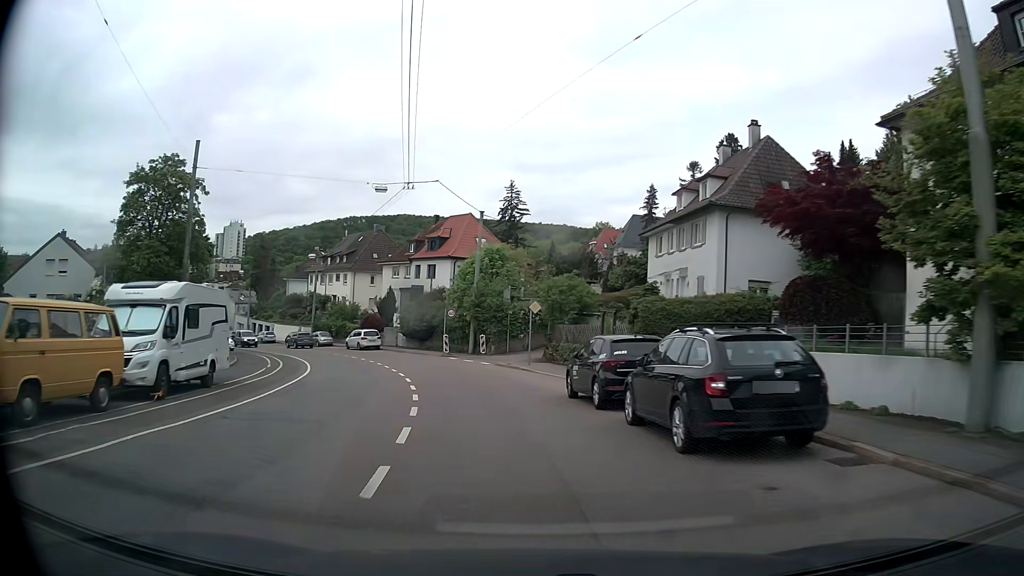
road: secondary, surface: asphalt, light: Day
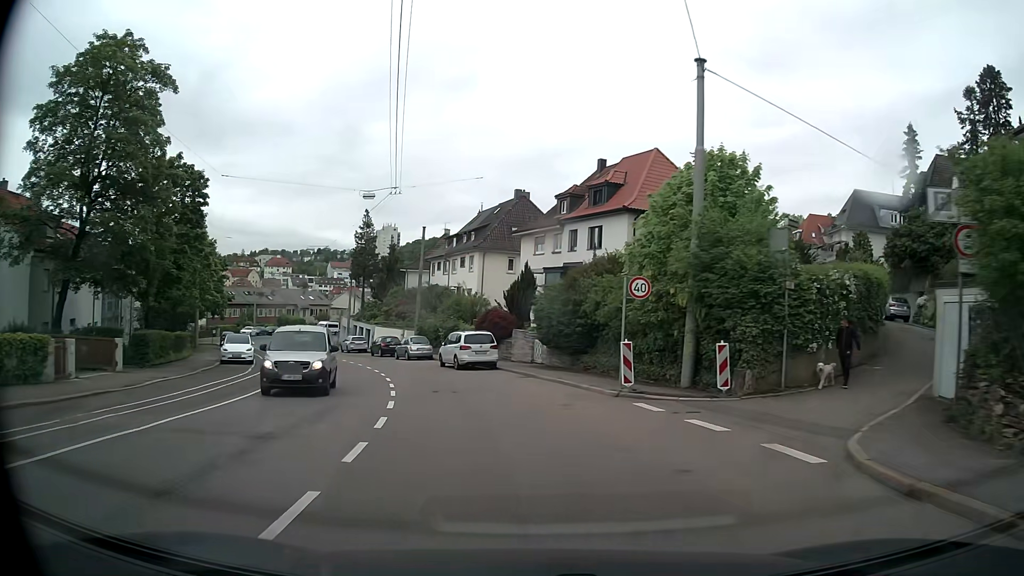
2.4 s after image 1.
(-3.2, +26.2) m; -14°
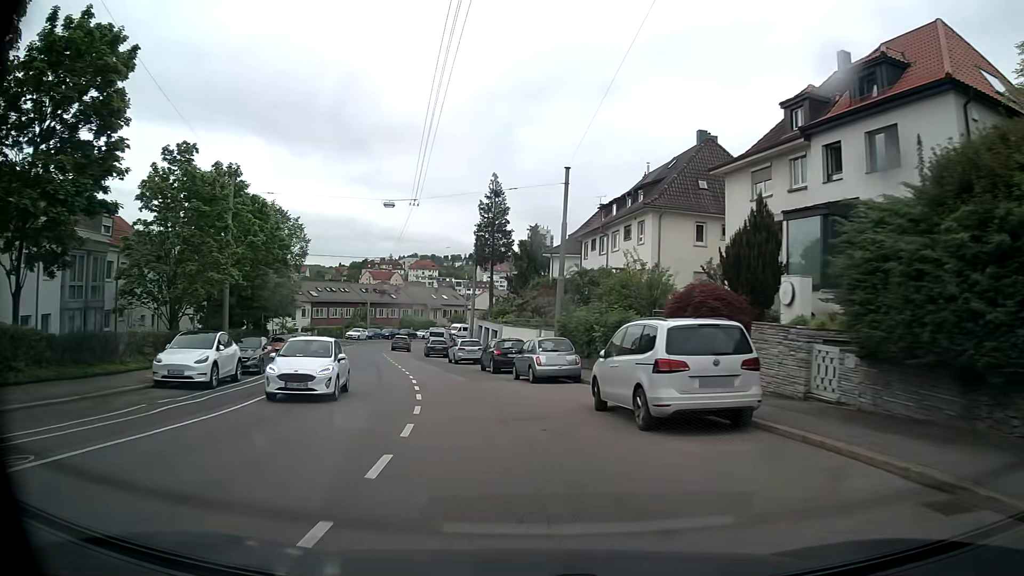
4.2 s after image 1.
(-2.3, +19.6) m; -13°
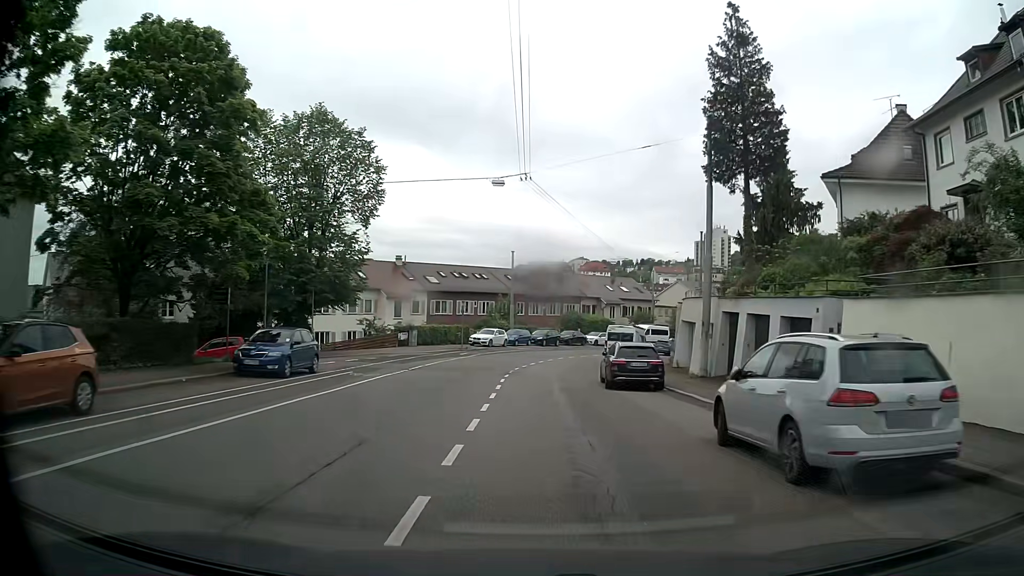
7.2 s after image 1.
(-4.8, +32.1) m; -14°
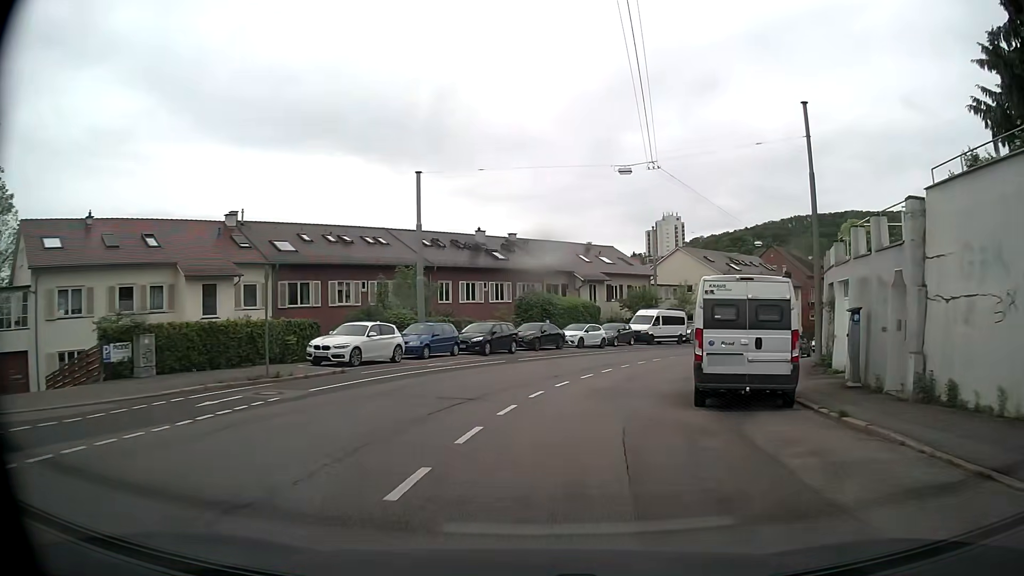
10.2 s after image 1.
(+0.5, +31.4) m; +5°
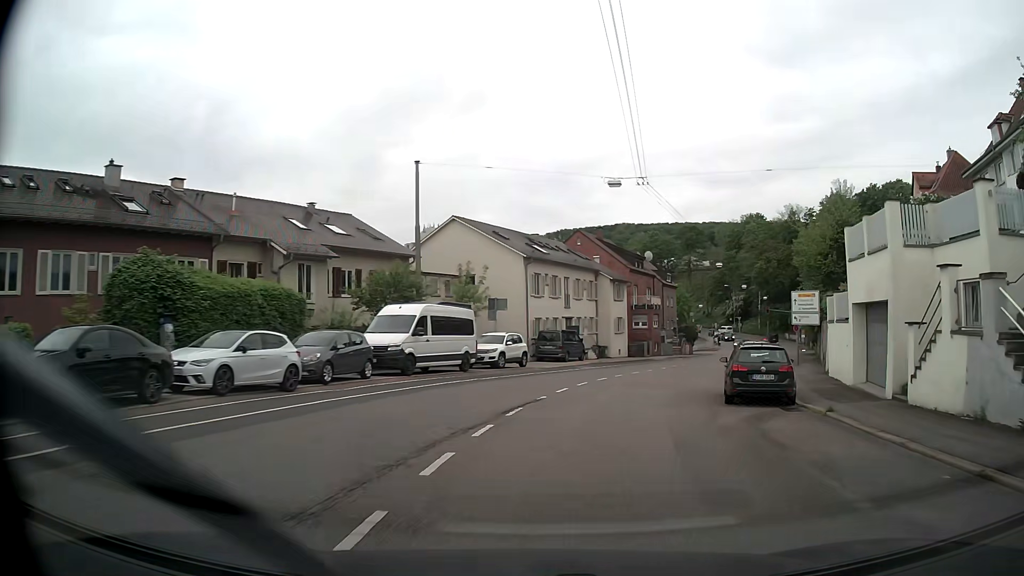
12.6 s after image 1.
(+3.3, +24.7) m; +19°
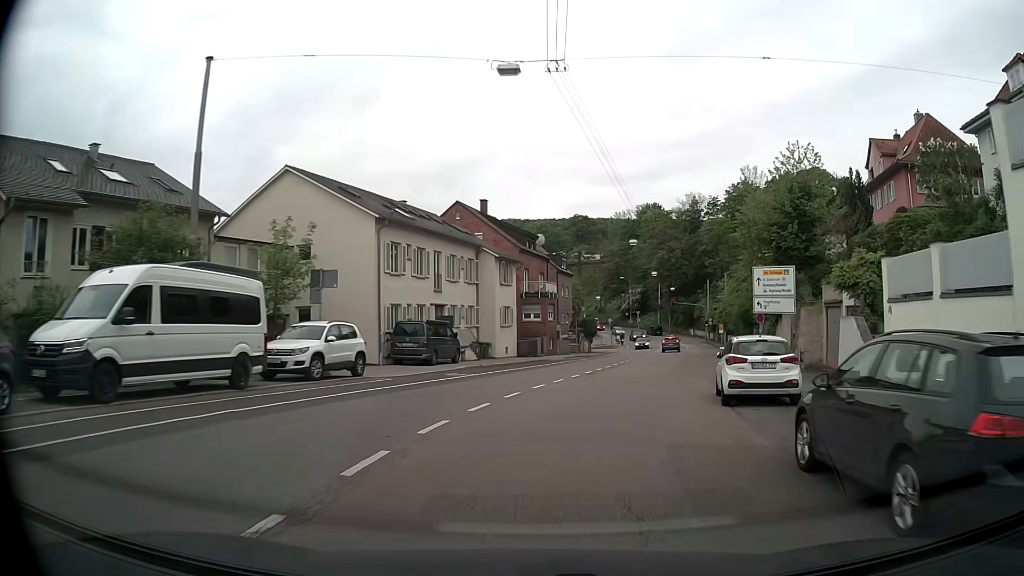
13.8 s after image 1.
(+1.2, +12.1) m; +10°
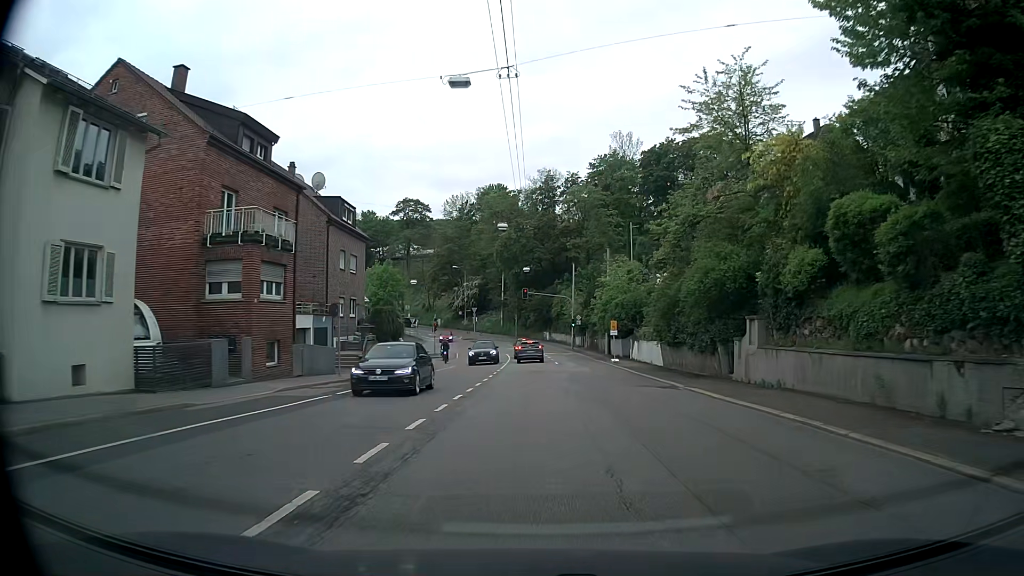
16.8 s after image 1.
(+4.8, +30.6) m; +14°
(0, +10) (0, +20) (0, +30) (0, +40) (0, +50) (0, +60) (-3, +70) (-9, +77) (-19, +79) (-29, +76) m
